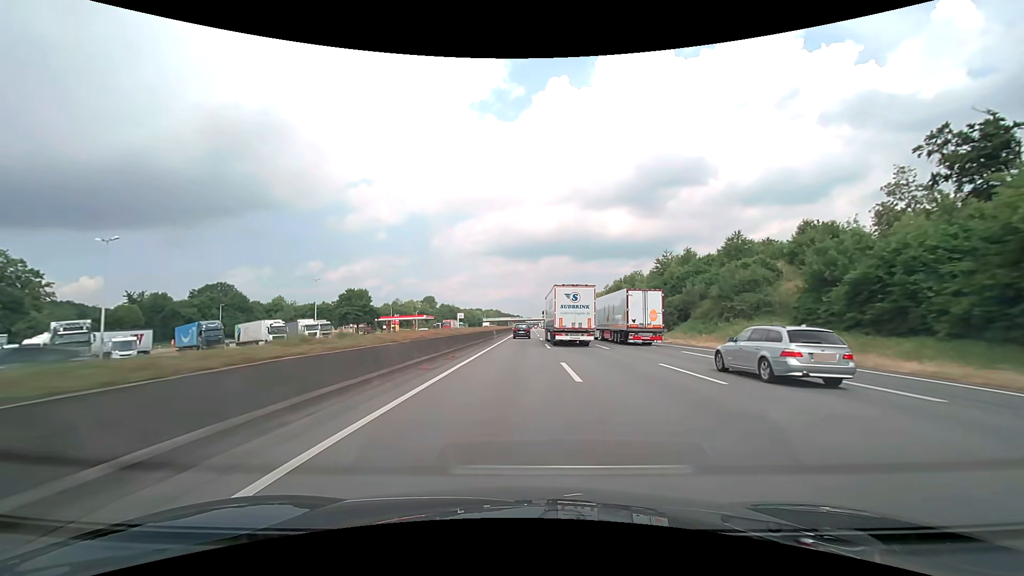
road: motorway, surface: asphalt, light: Day
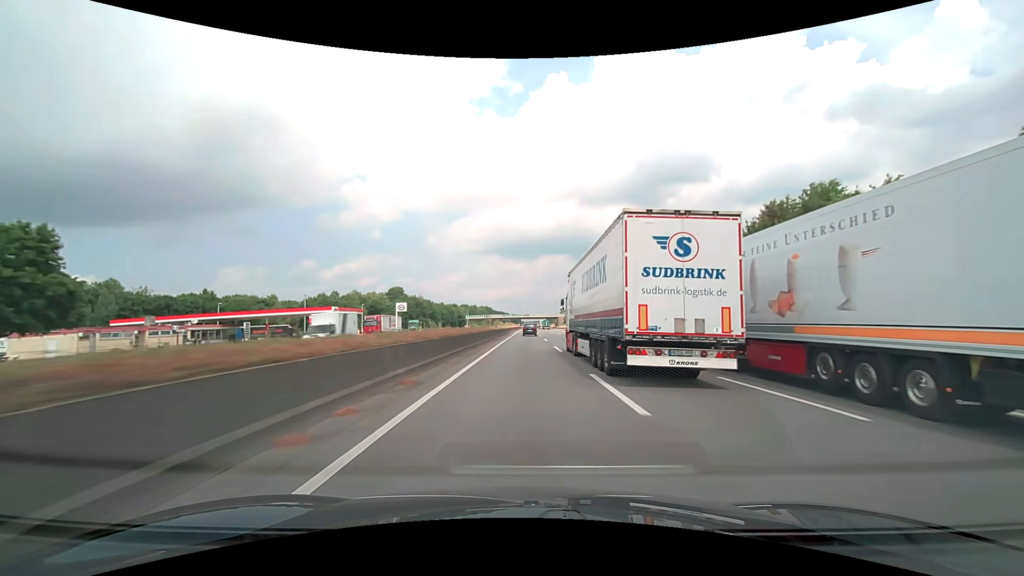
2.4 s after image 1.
(+0.2, +76.2) m; 0°
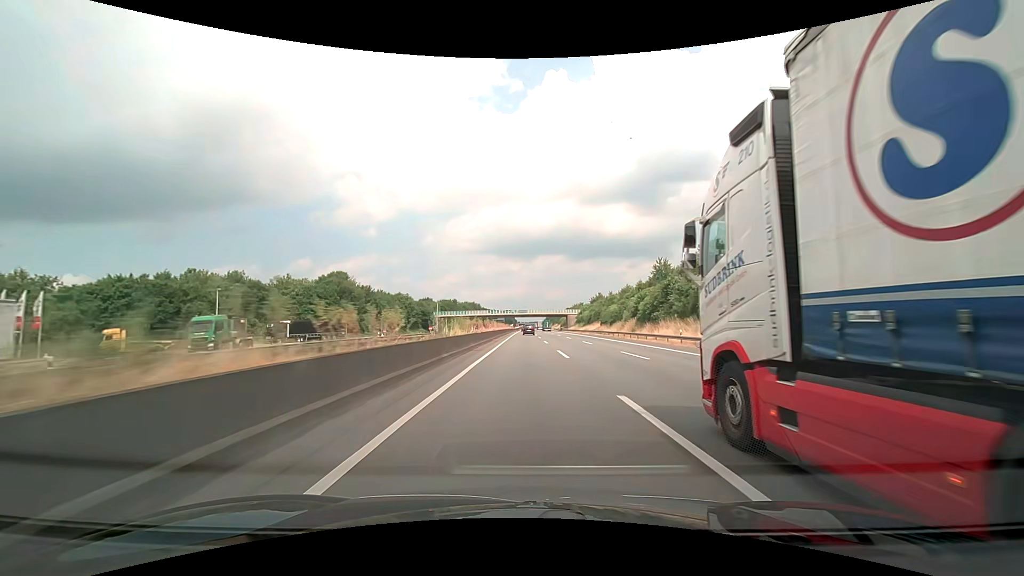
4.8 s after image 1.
(+0.3, +76.0) m; 0°
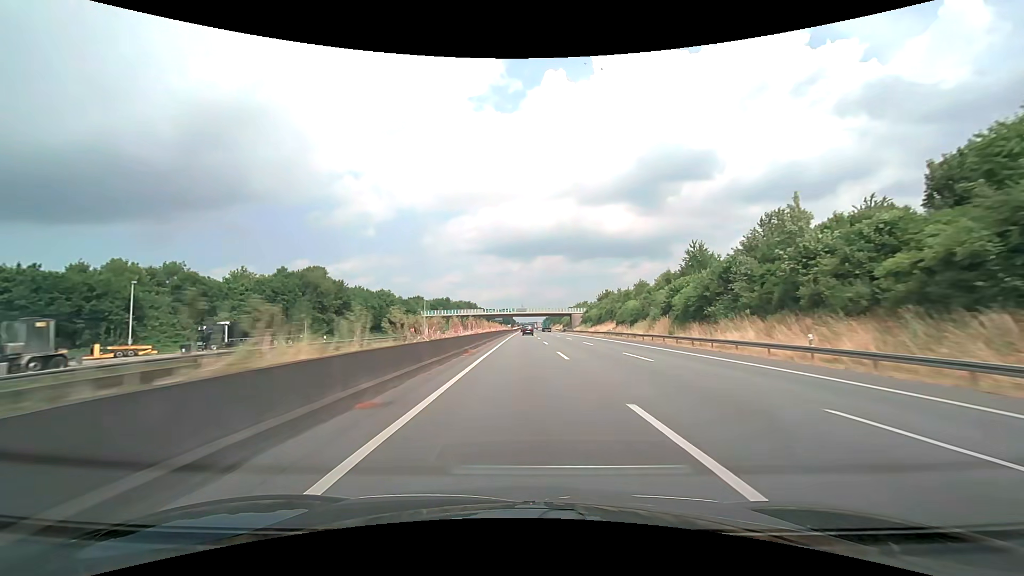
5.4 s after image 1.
(0.0, +19.0) m; 0°
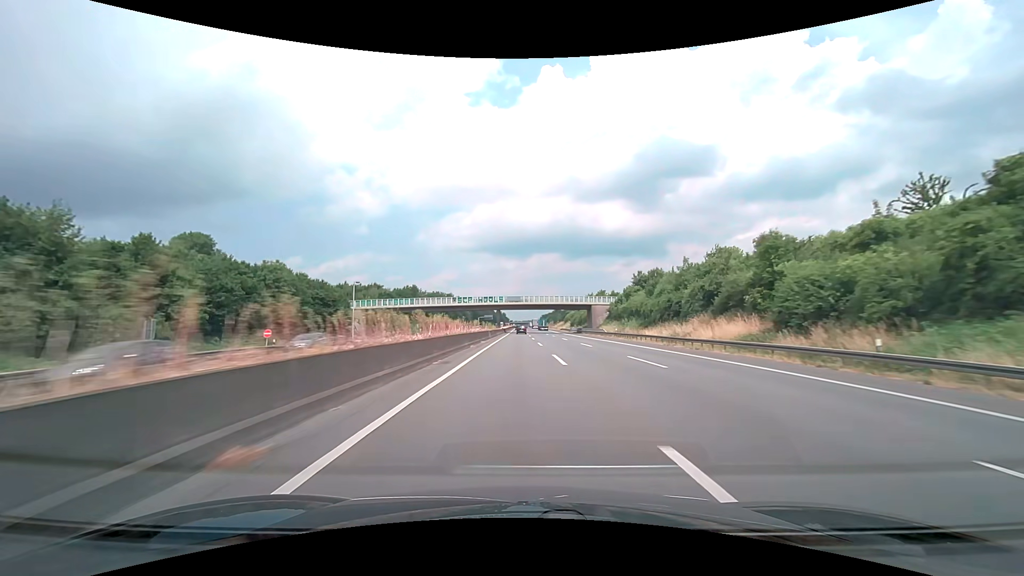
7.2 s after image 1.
(0.0, +57.0) m; 0°
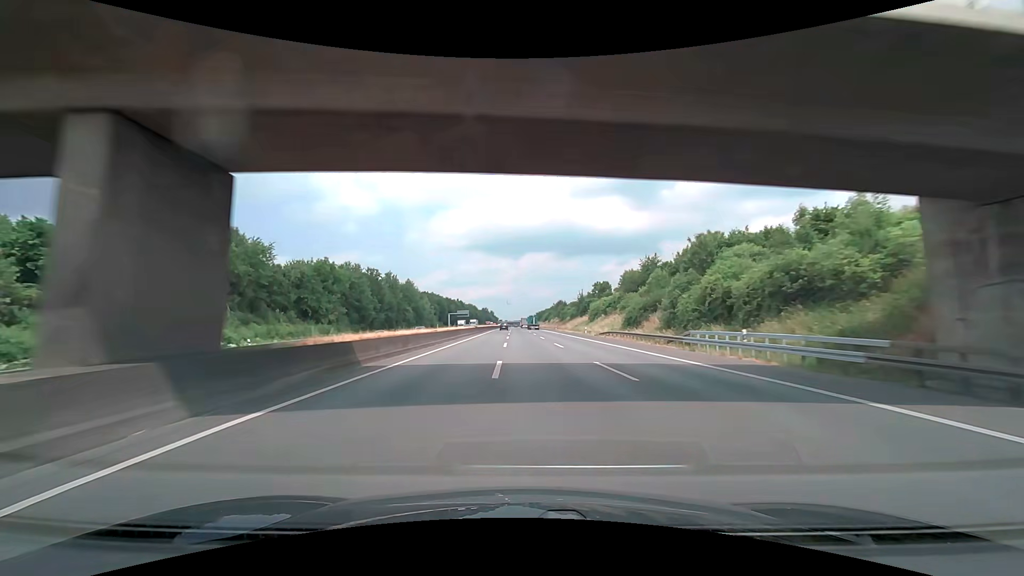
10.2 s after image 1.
(+1.4, +95.2) m; +1°
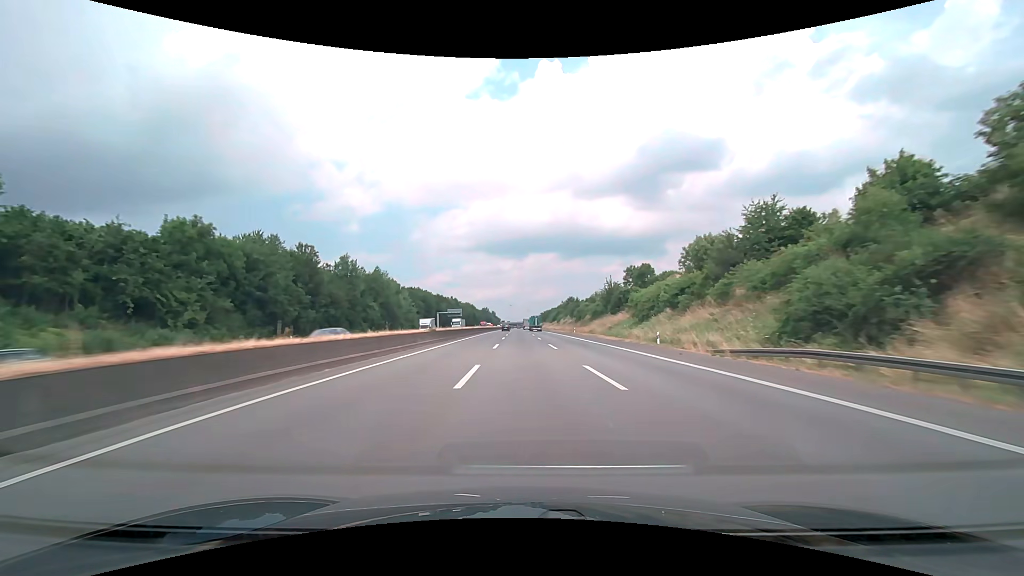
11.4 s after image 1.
(-0.2, +38.1) m; 0°
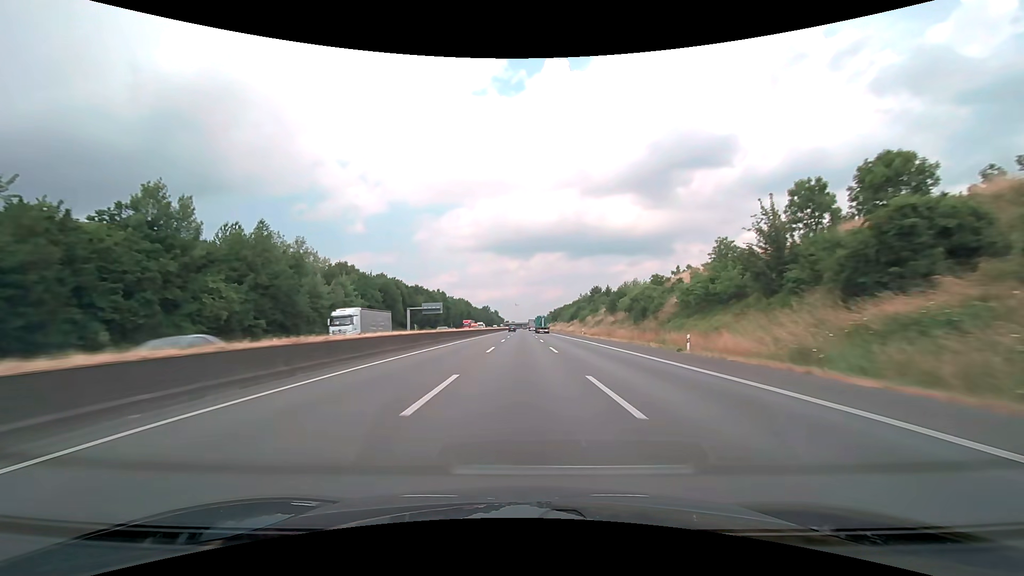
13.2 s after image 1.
(-0.4, +57.0) m; -1°
(0, +10) (0, +20) (0, +30) (0, +40) (0, +50) (0, +60) (0, +70) (0, +80) (0, +90) (0, +100) m
